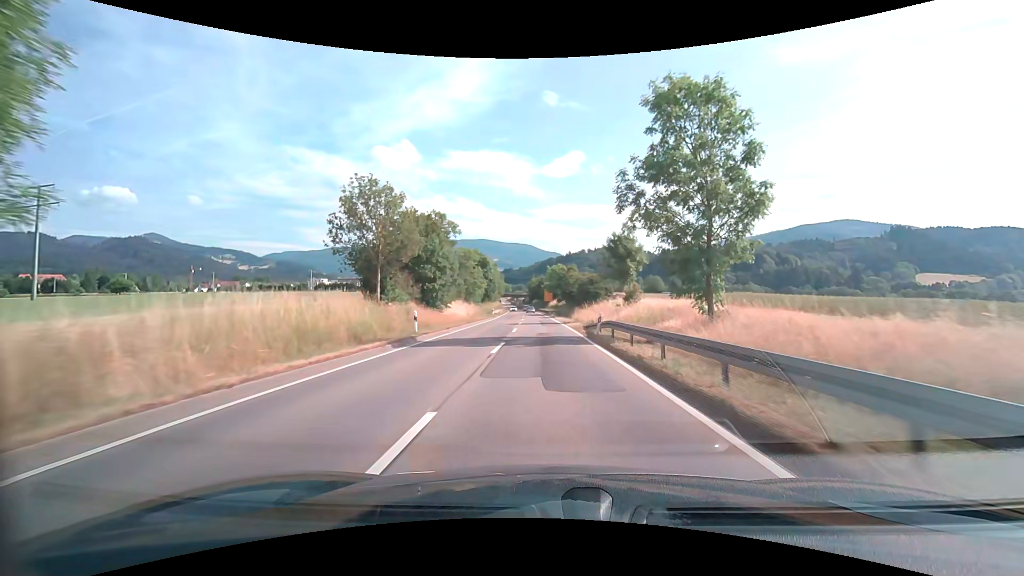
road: secondary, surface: asphalt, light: Day
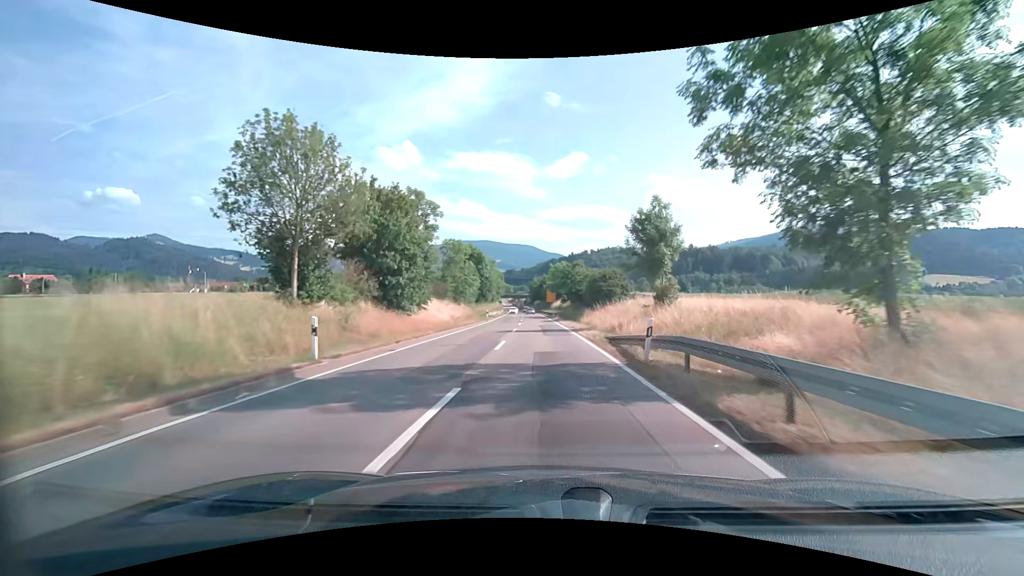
(0.0, +10.2) m; 0°
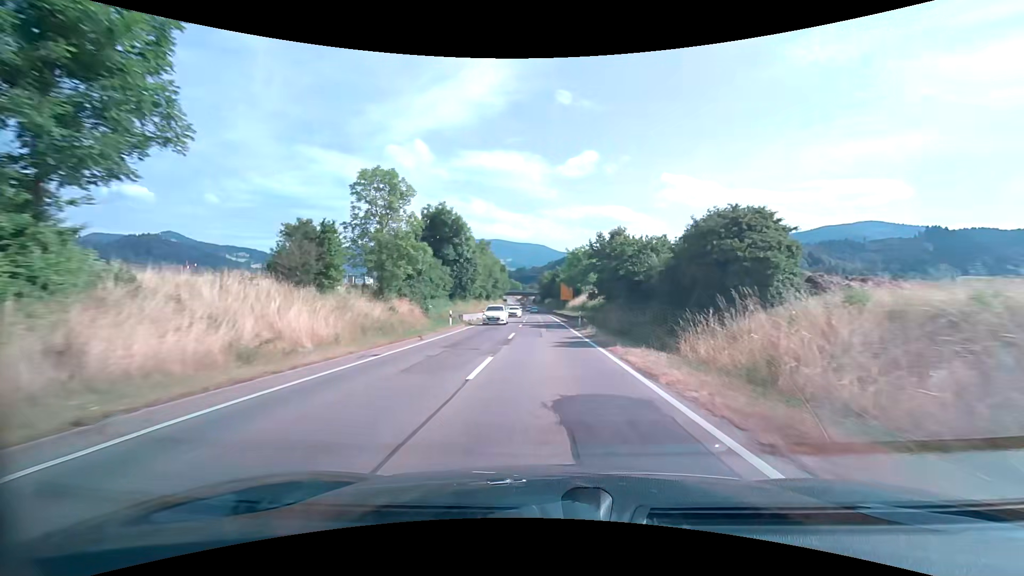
(-0.4, +30.6) m; -1°
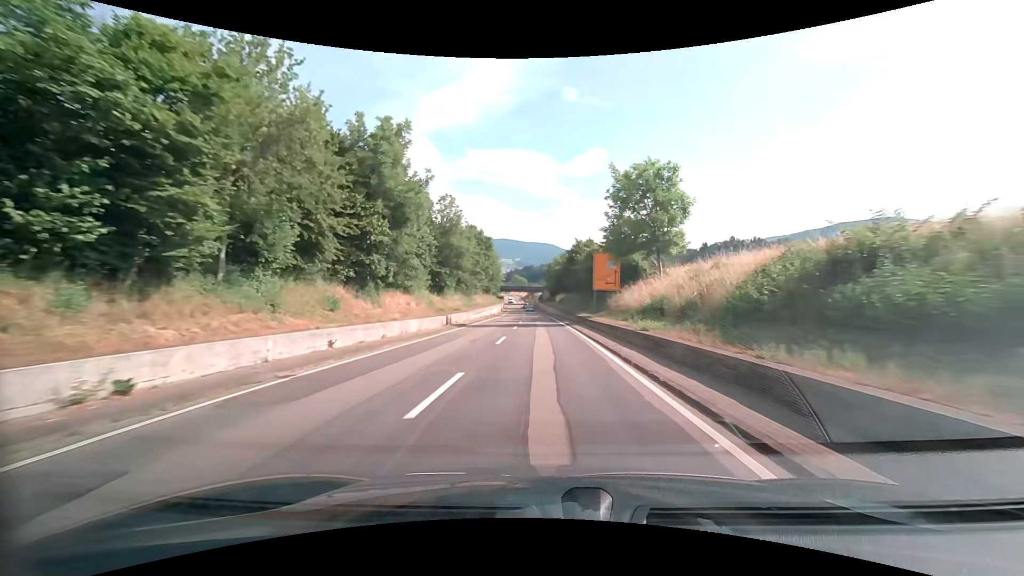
(-0.2, +51.2) m; -1°
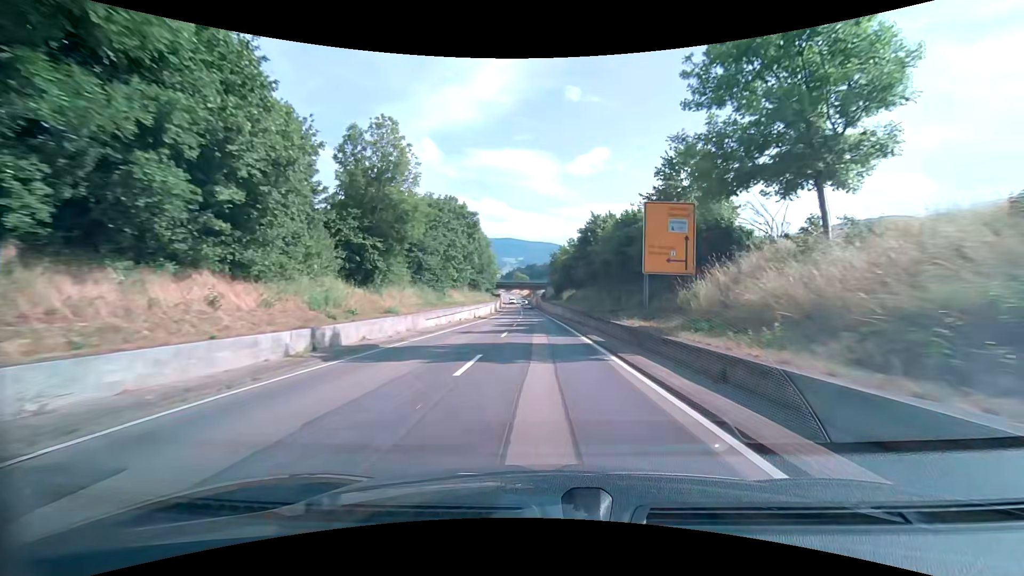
(+0.1, +20.6) m; 0°
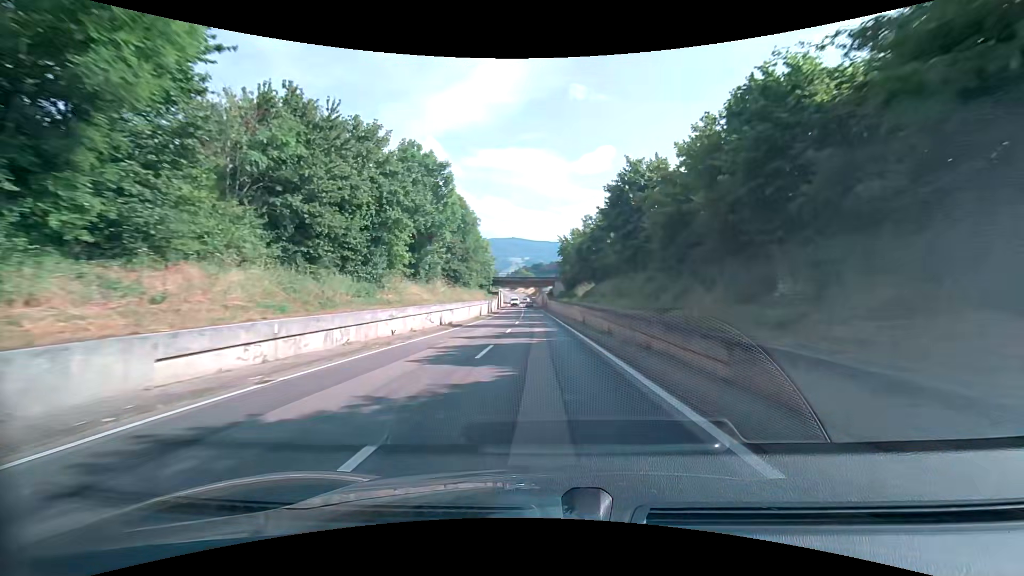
(-0.1, +20.6) m; 0°
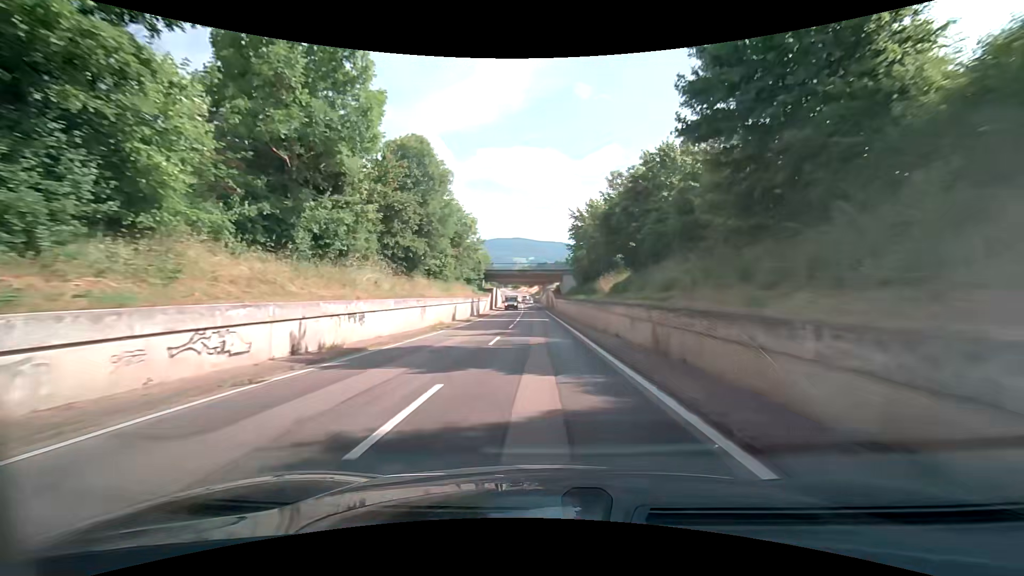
(-0.1, +20.2) m; -1°
